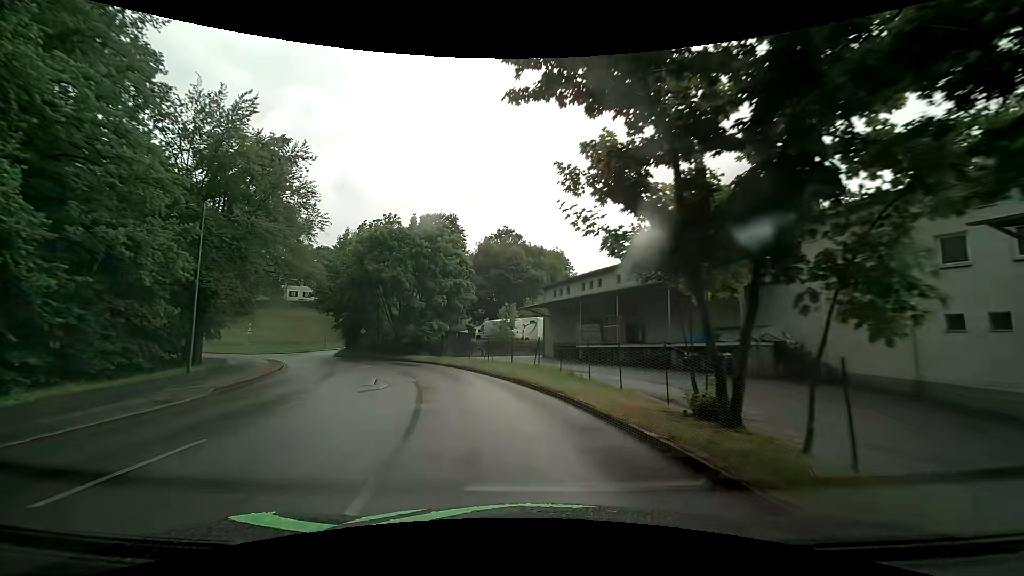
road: unclassified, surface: asphalt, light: Day
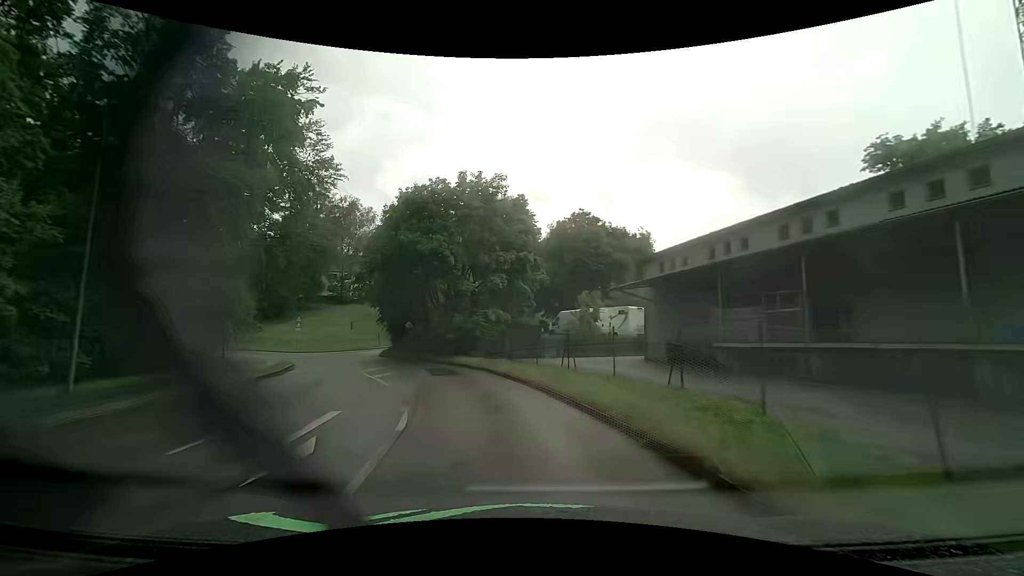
(-0.9, +10.8) m; -8°
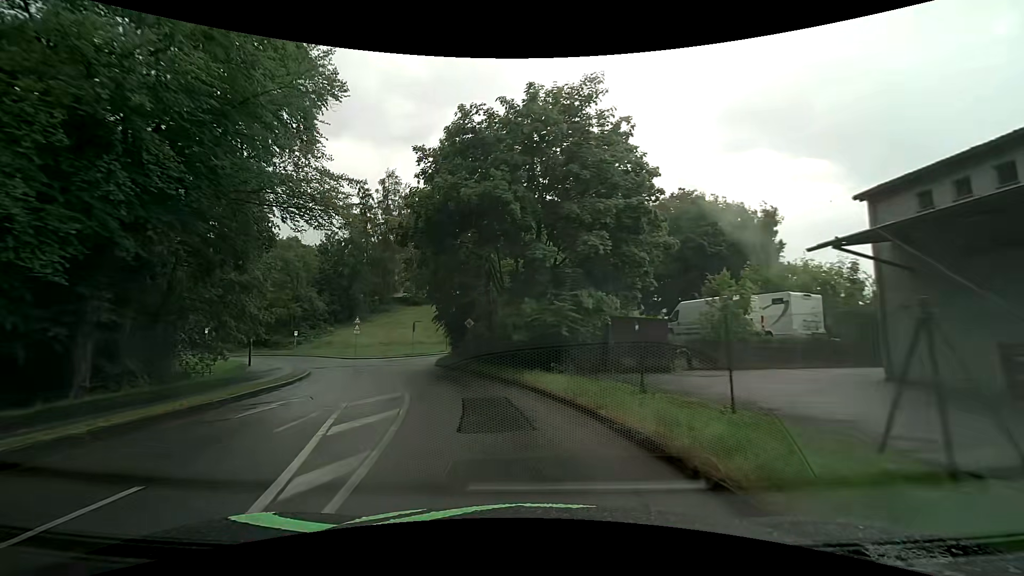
(-1.0, +11.2) m; -10°
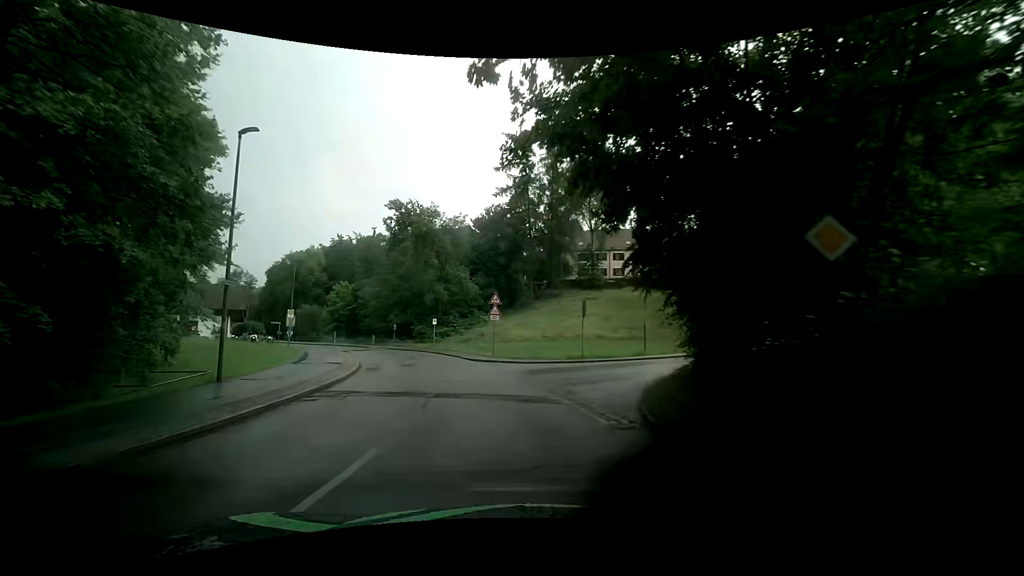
(-4.0, +22.3) m; -20°
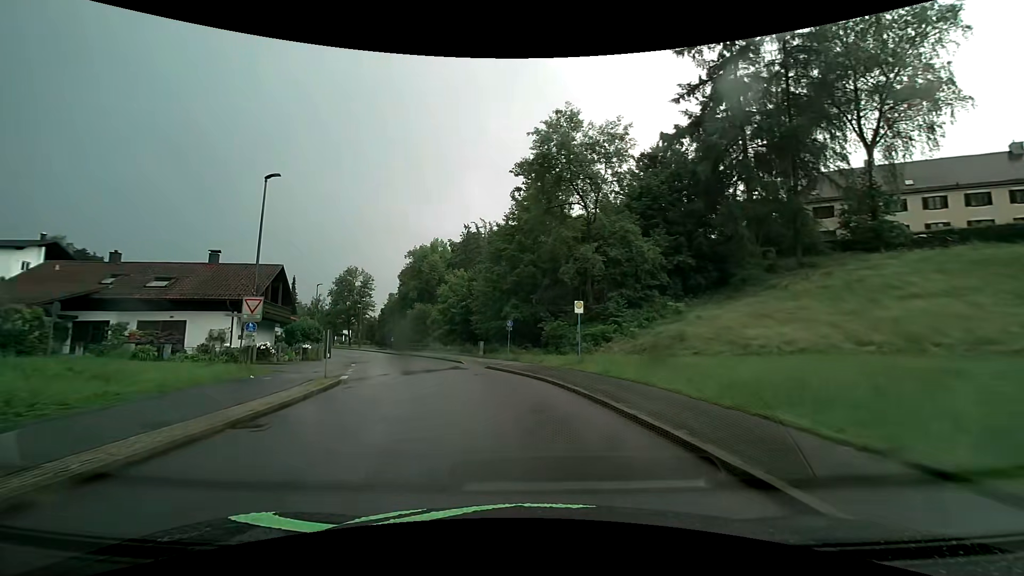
(-5.2, +29.0) m; -17°
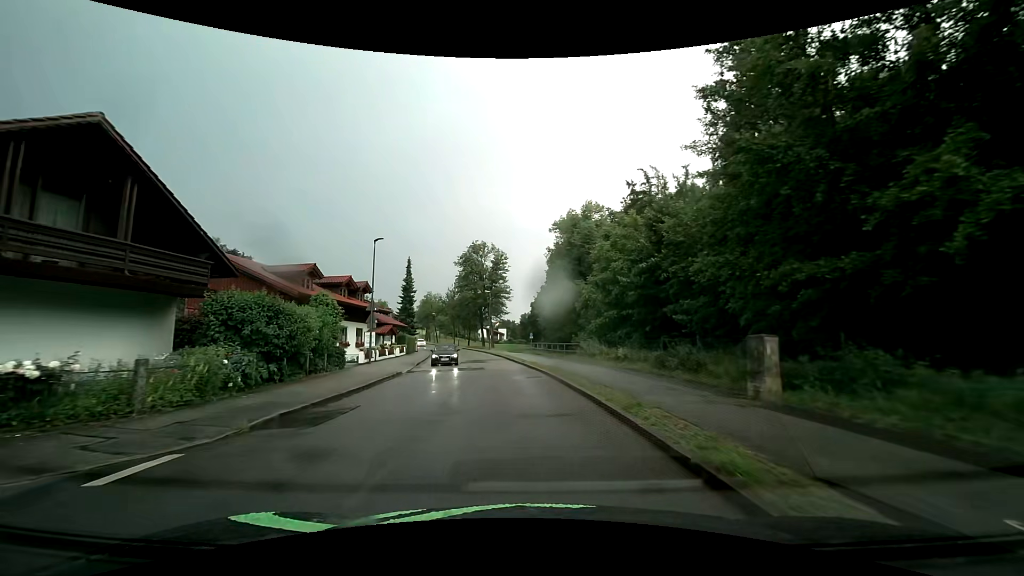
(-4.9, +30.0) m; -19°
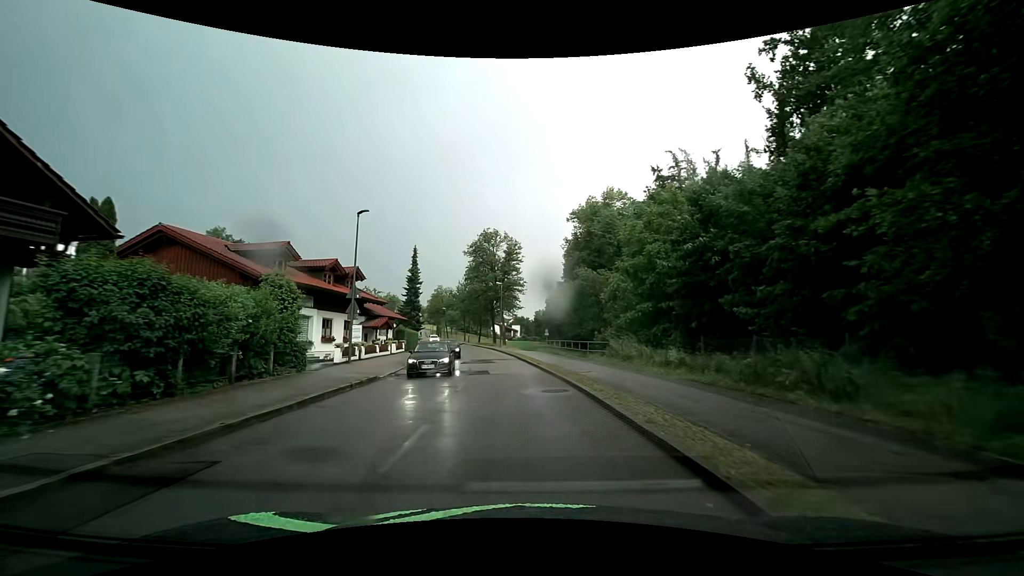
(-0.1, +6.2) m; -2°
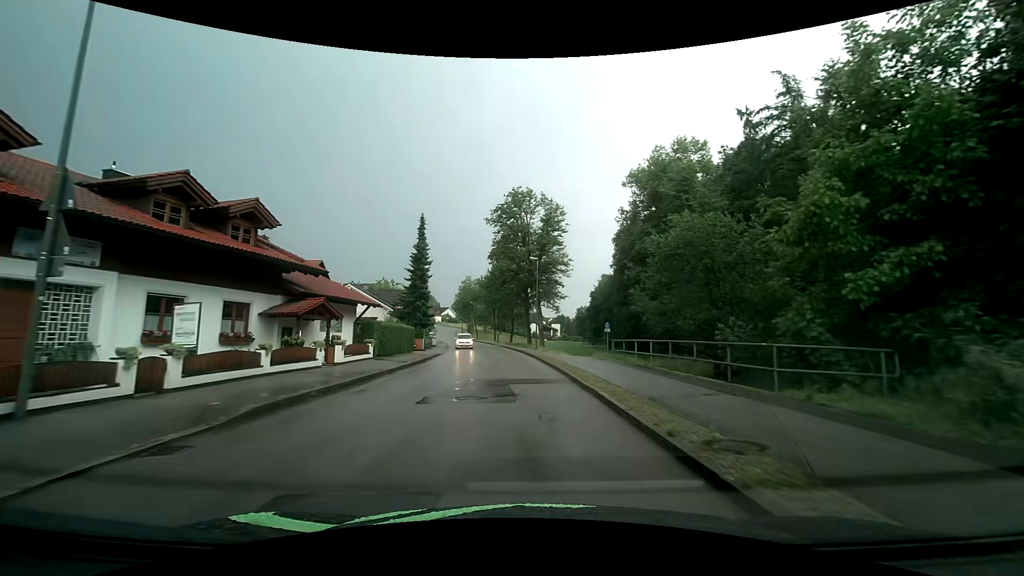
(-0.7, +18.8) m; -4°
(0, +10) (-1, +20) (-1, +30) (-2, +40) (-4, +50) (-5, +60) (-7, +70) (-9, +79) (-11, +89) (-14, +99) m
